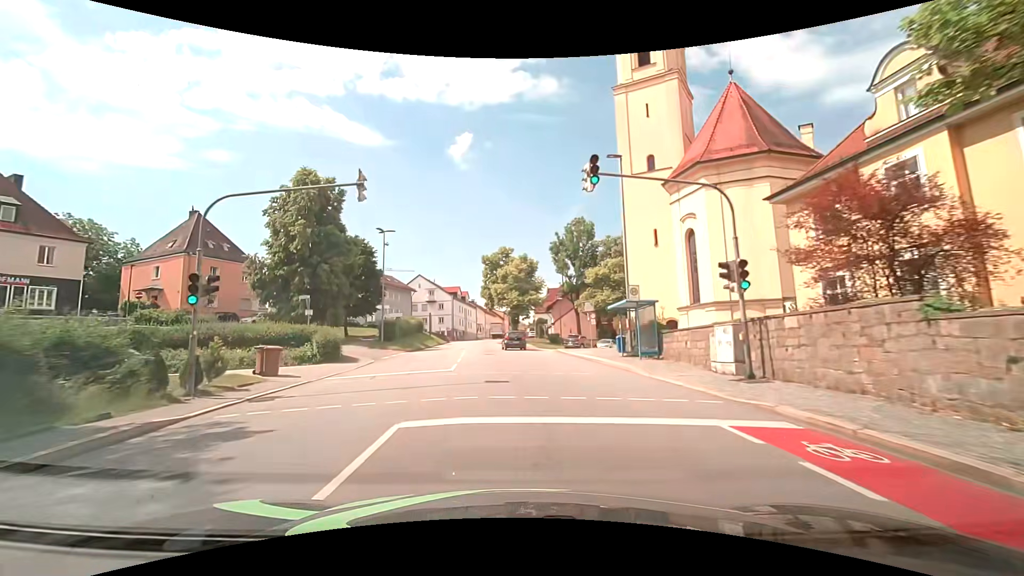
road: tertiary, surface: asphalt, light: Day
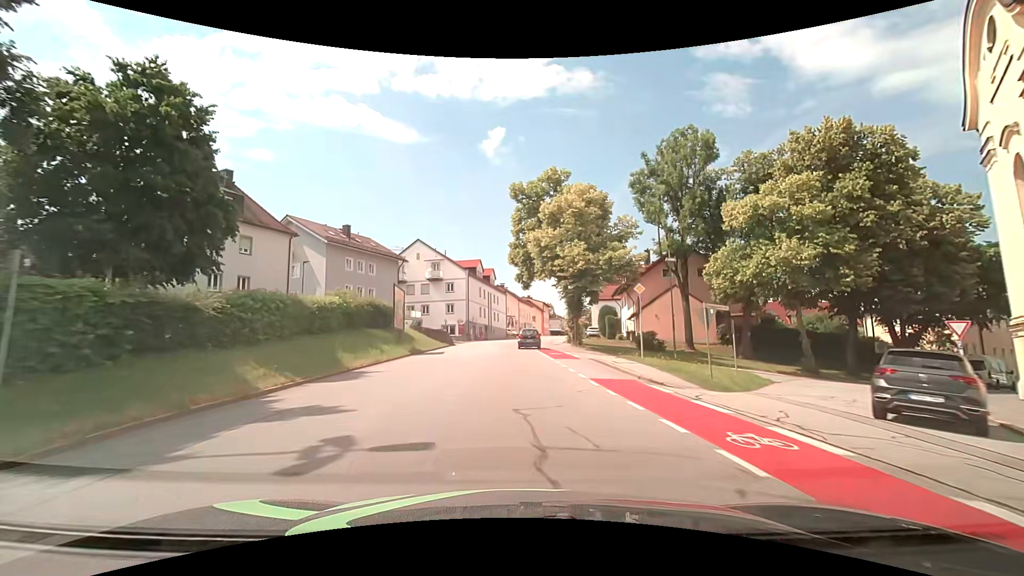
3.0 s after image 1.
(-1.7, +37.6) m; -4°
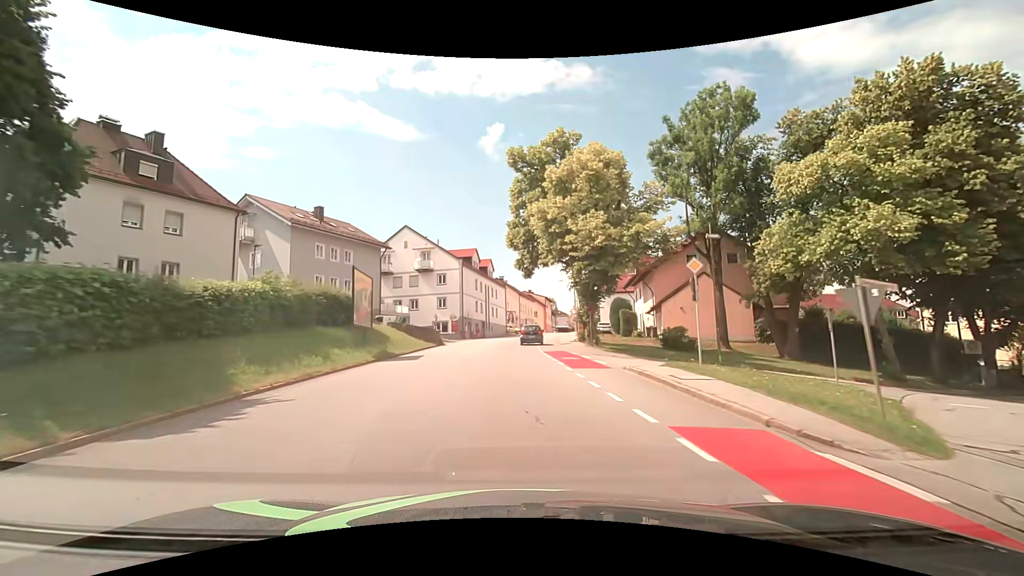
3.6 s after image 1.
(0.0, +7.6) m; +1°
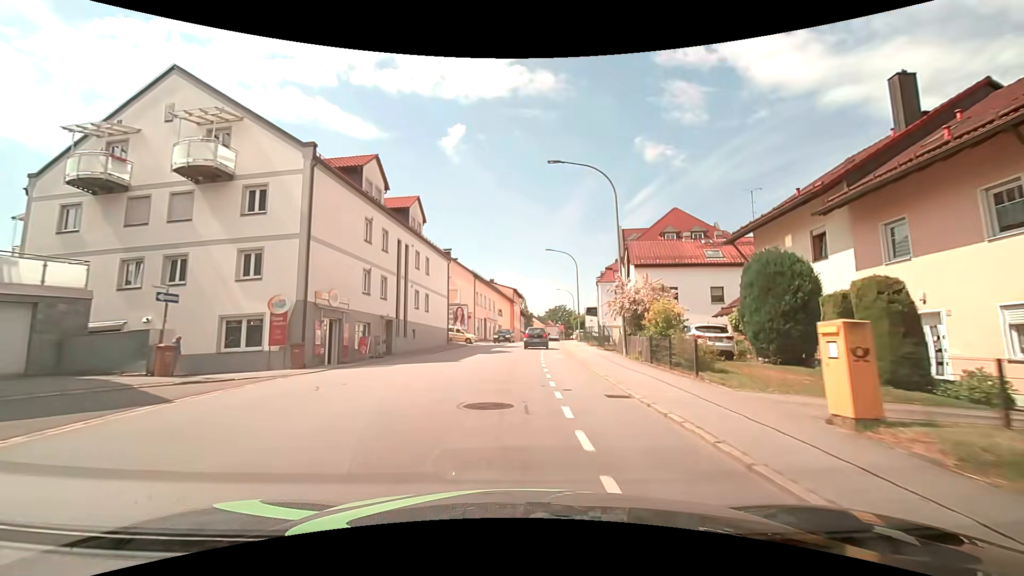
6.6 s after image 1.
(+0.4, +37.8) m; +5°
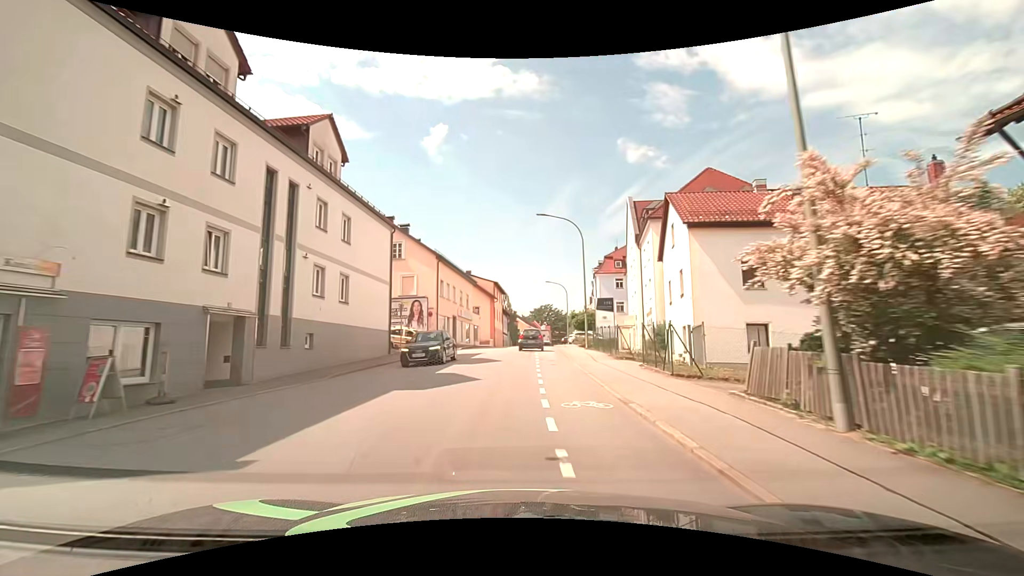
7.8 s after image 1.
(+0.3, +15.0) m; +2°
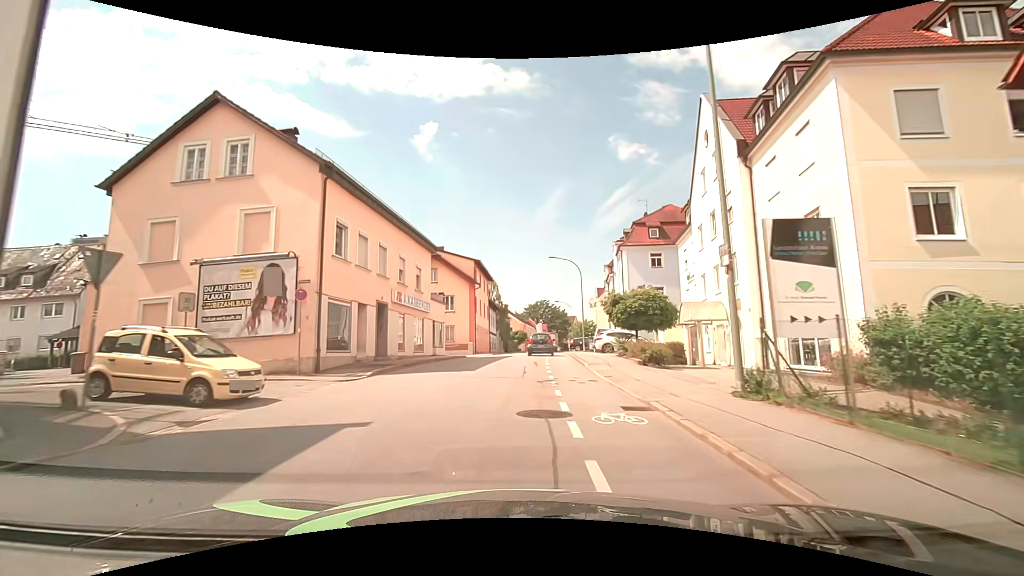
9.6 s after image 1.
(+0.2, +22.1) m; 0°
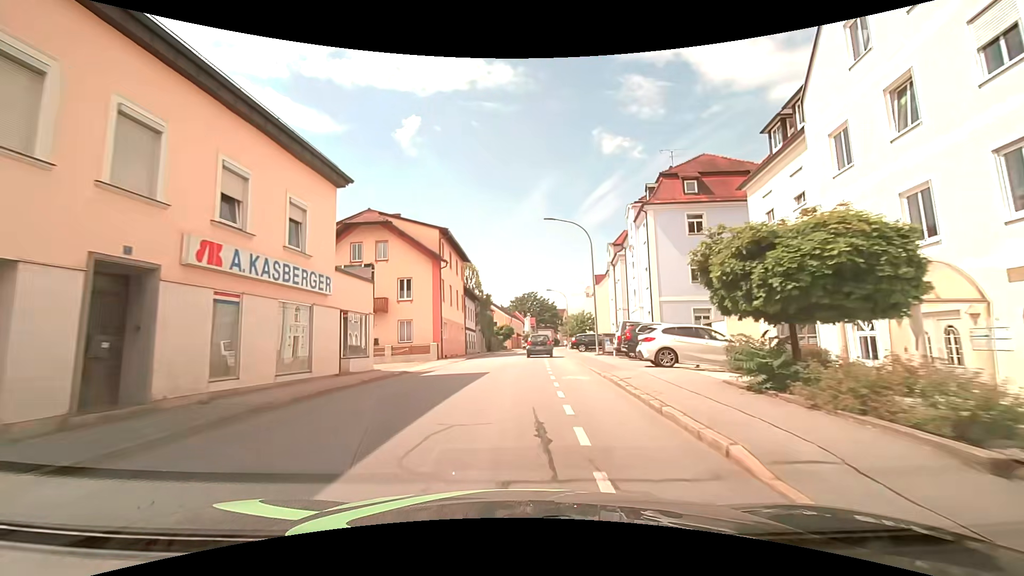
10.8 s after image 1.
(+0.3, +14.4) m; +2°
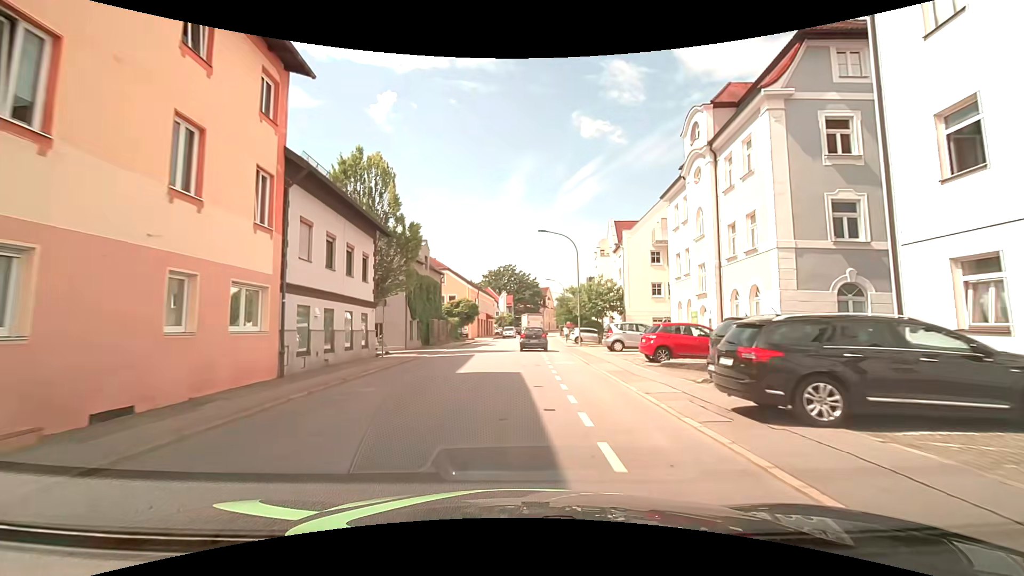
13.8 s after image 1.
(+0.7, +35.2) m; +2°
(0, +10) (0, +20) (+1, +30) (+1, +40) (+1, +50) (+2, +60) (+3, +70) (+4, +80) (+5, +90) (+6, +100) m
